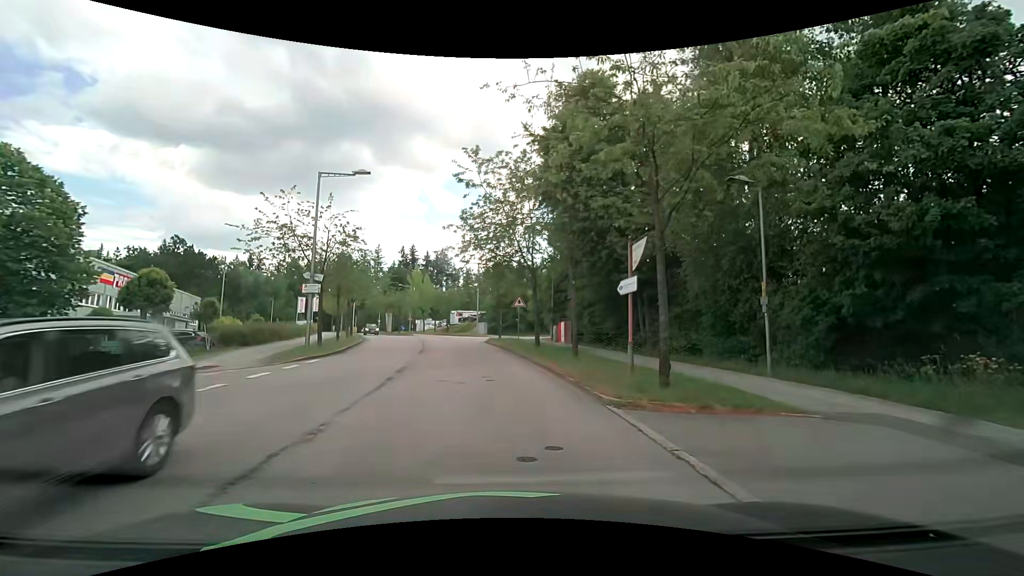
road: residential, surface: asphalt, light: Day
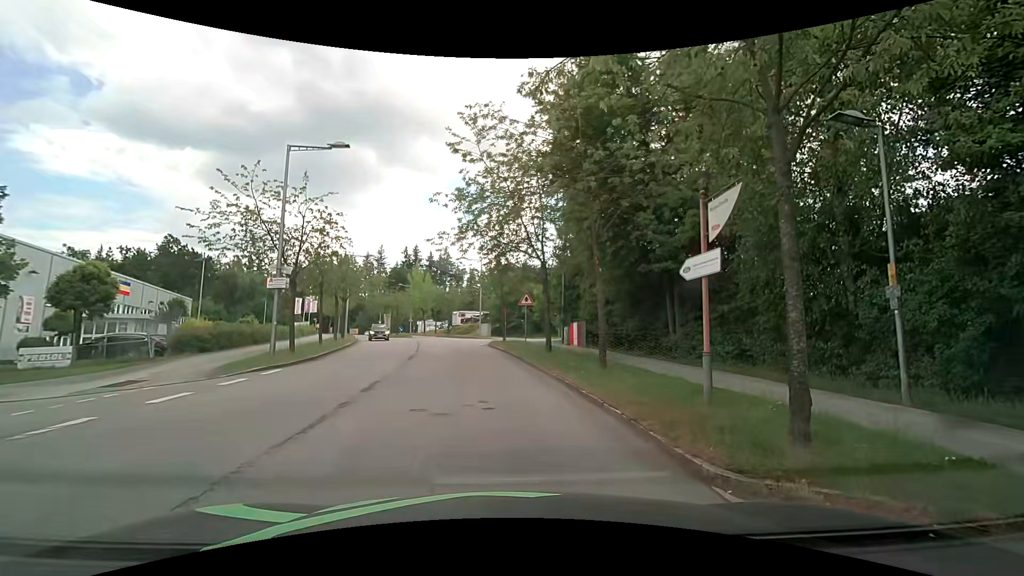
(0.0, +3.8) m; -1°
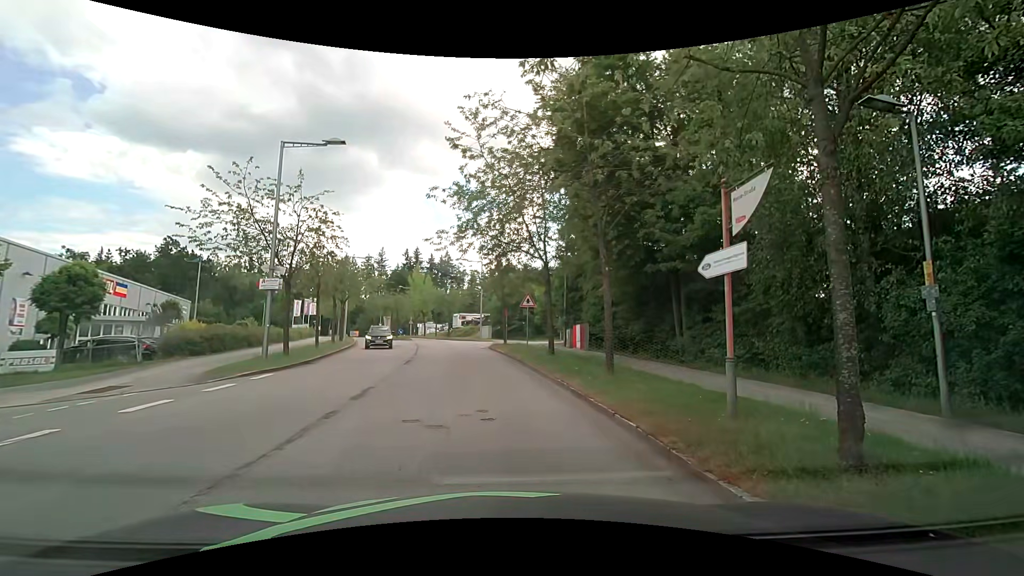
(0.0, +0.7) m; 0°
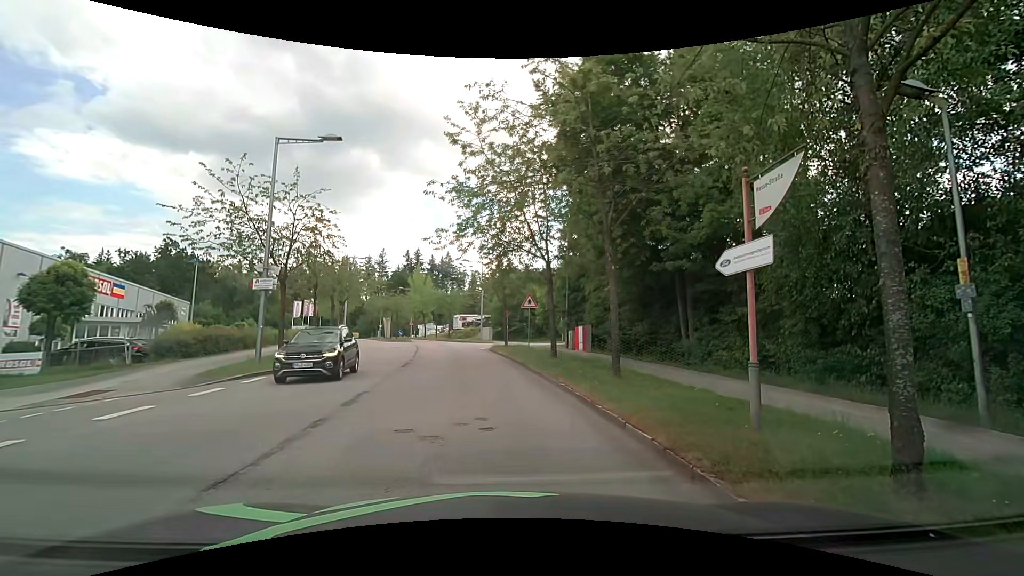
(0.0, +0.6) m; 0°
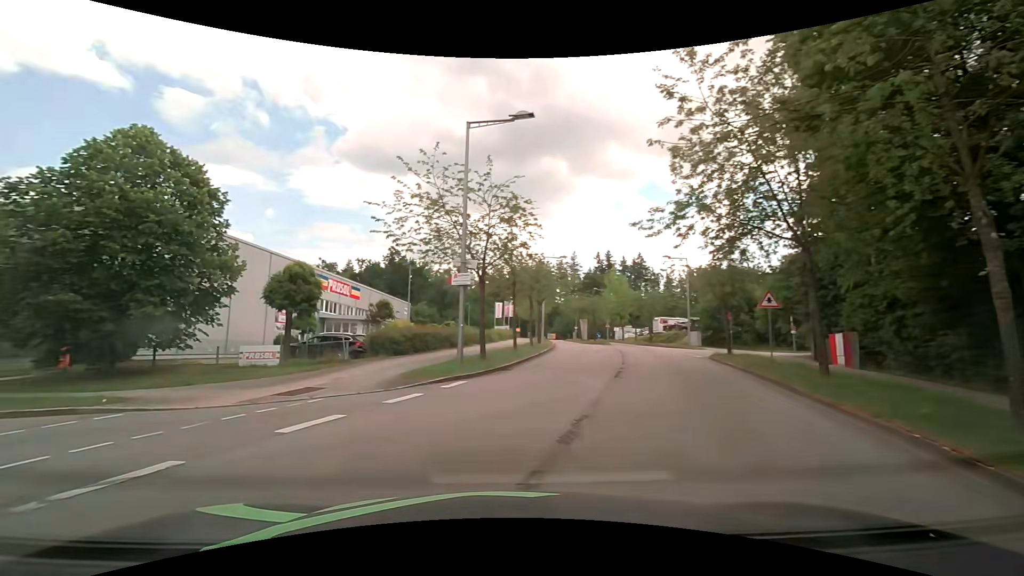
(-0.5, +3.8) m; -21°
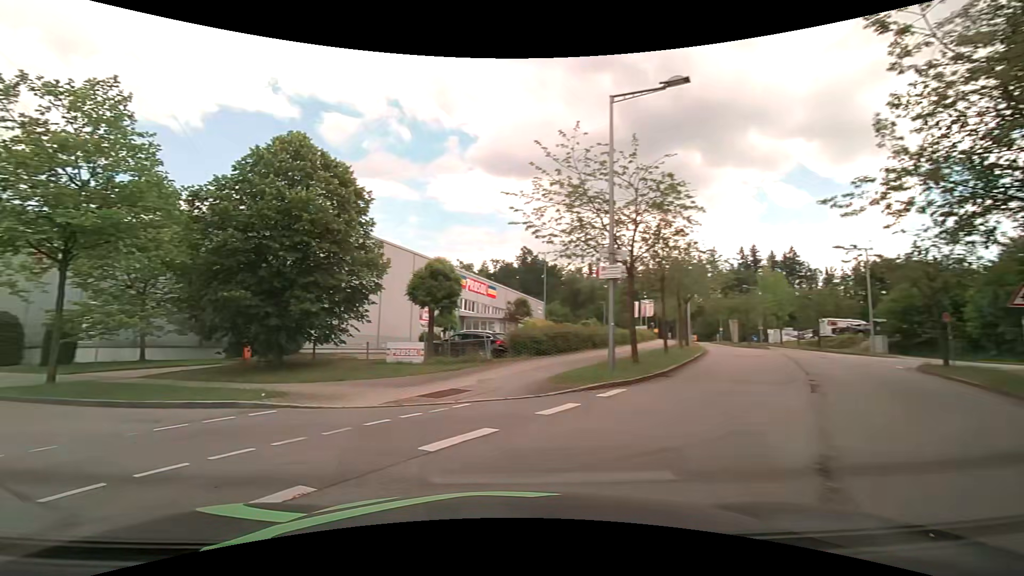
(-0.2, +2.0) m; -16°
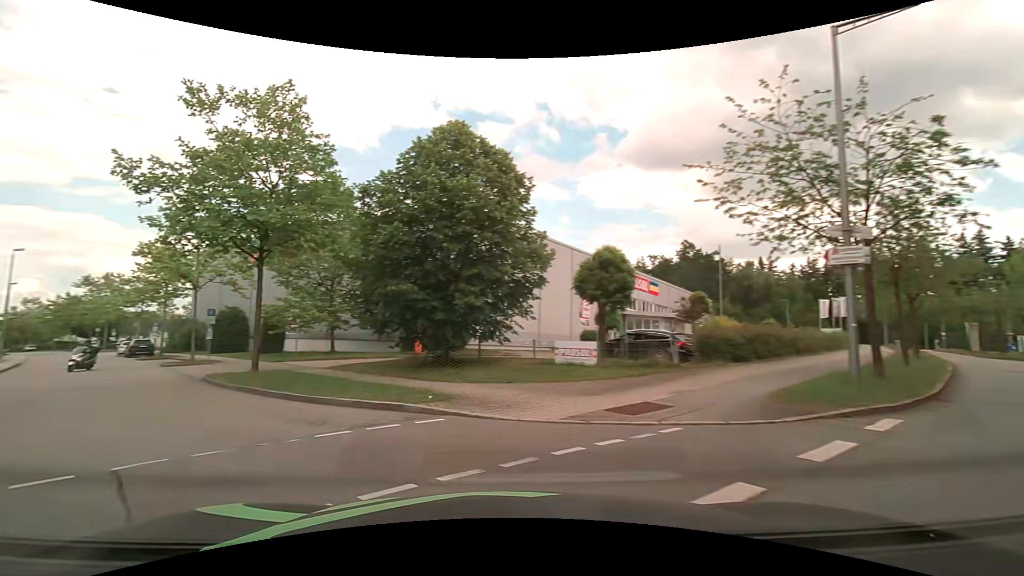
(-0.3, +2.4) m; -16°
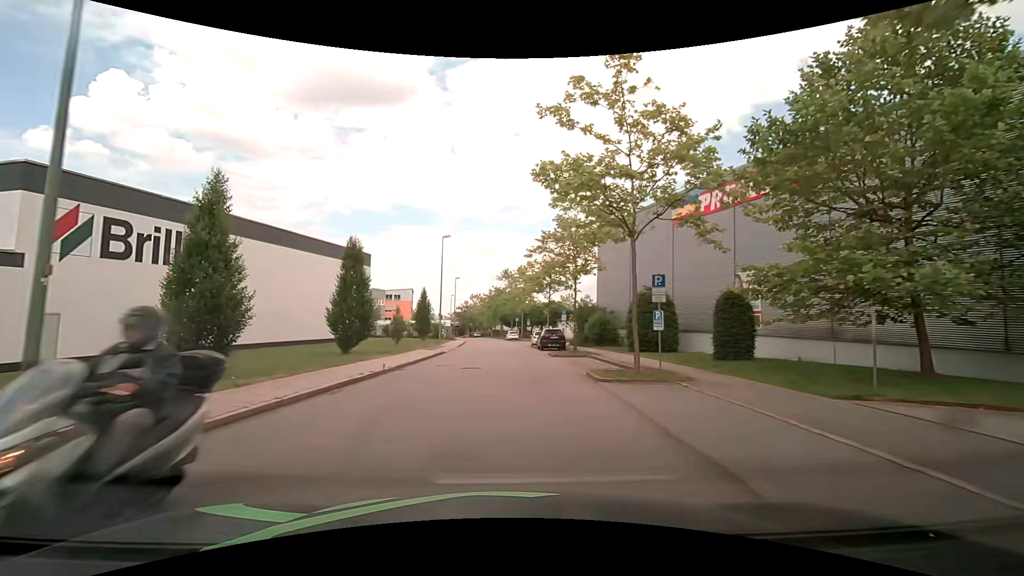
(-10.3, +15.8) m; -42°
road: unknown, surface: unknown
(0, +10) (0, +20) (0, +30) (0, +40) (0, +50) (0, +60) (-1, +70) (-2, +80) (-3, +90) (-4, +100) m
